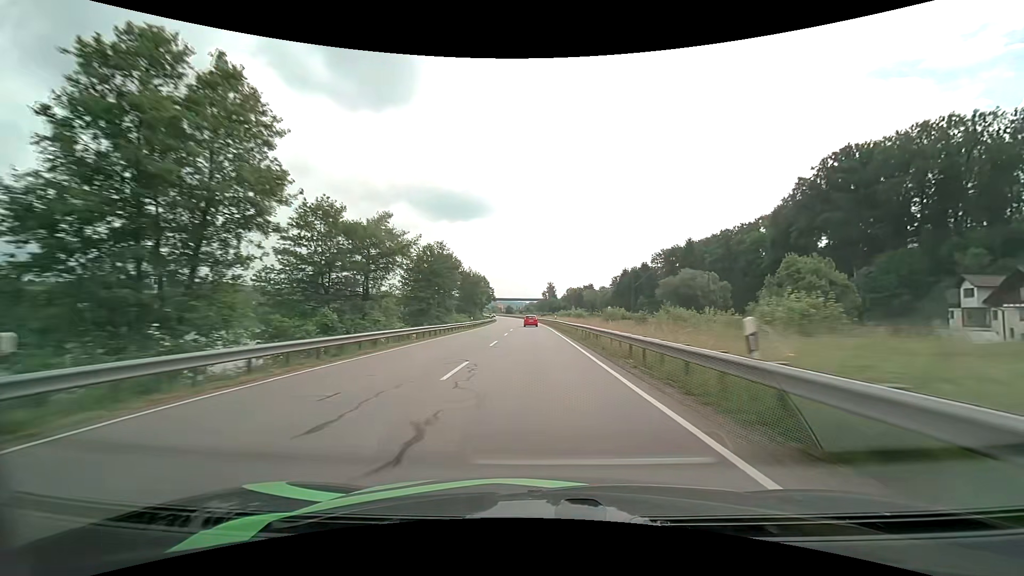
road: primary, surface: asphalt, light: Day
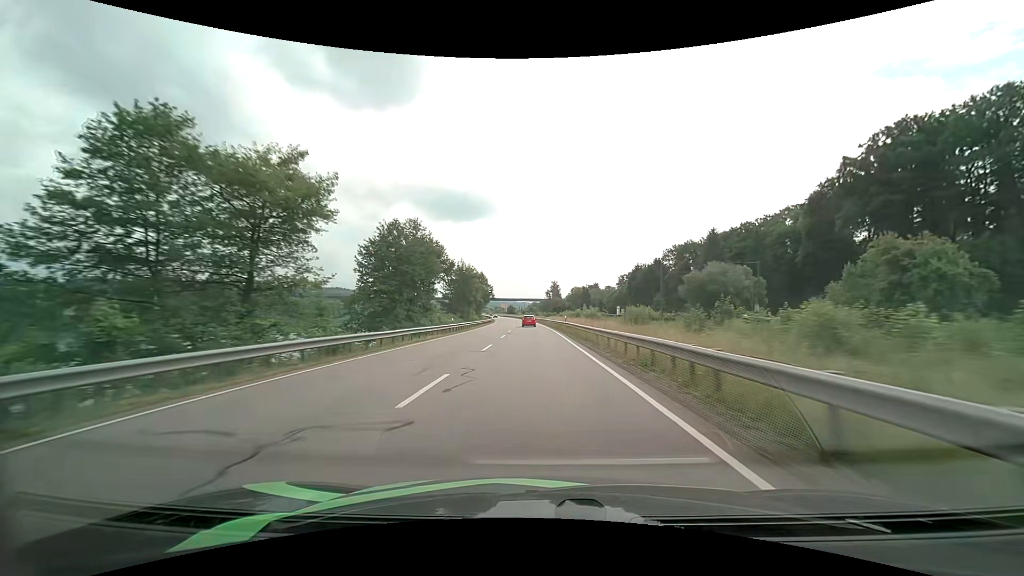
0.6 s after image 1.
(0.0, +15.2) m; 0°
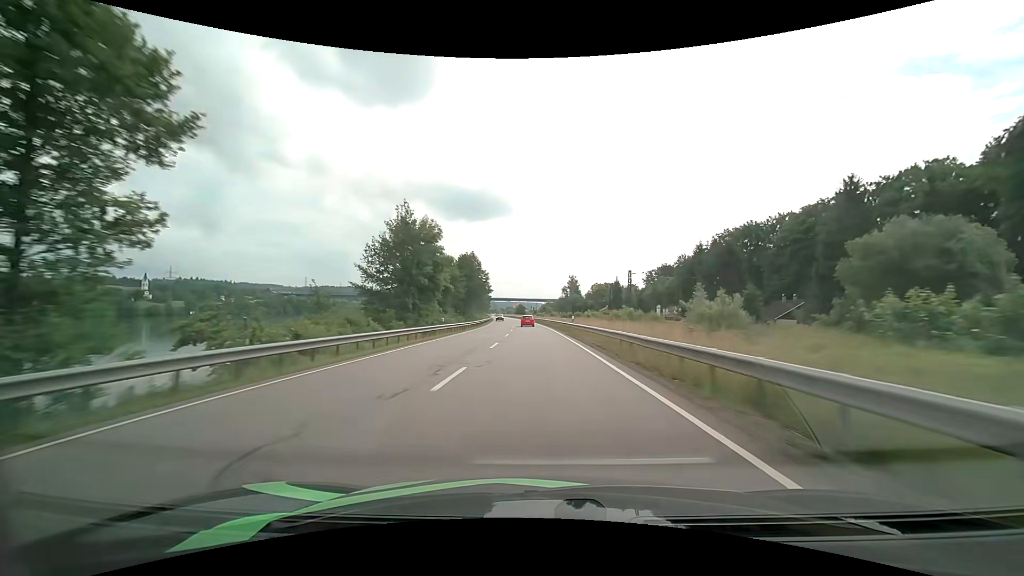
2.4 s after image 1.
(-0.6, +46.0) m; -1°
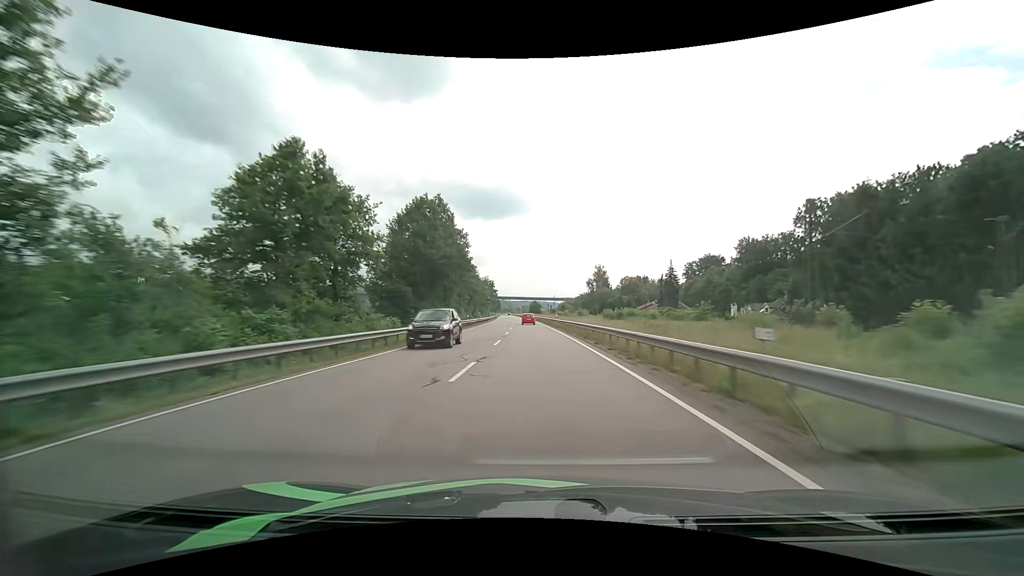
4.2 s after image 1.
(-0.7, +46.7) m; -2°
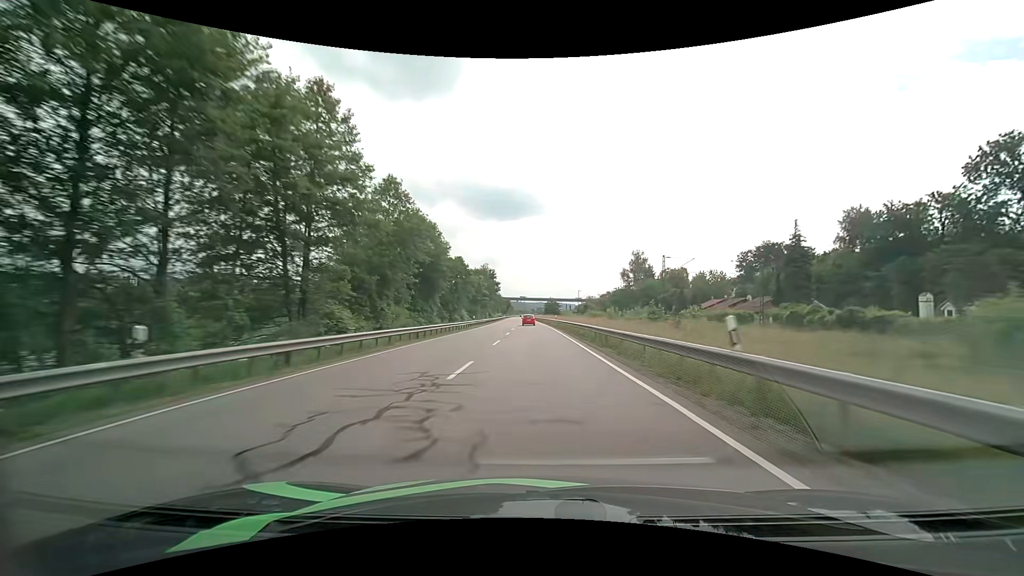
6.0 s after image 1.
(-0.9, +47.5) m; -2°
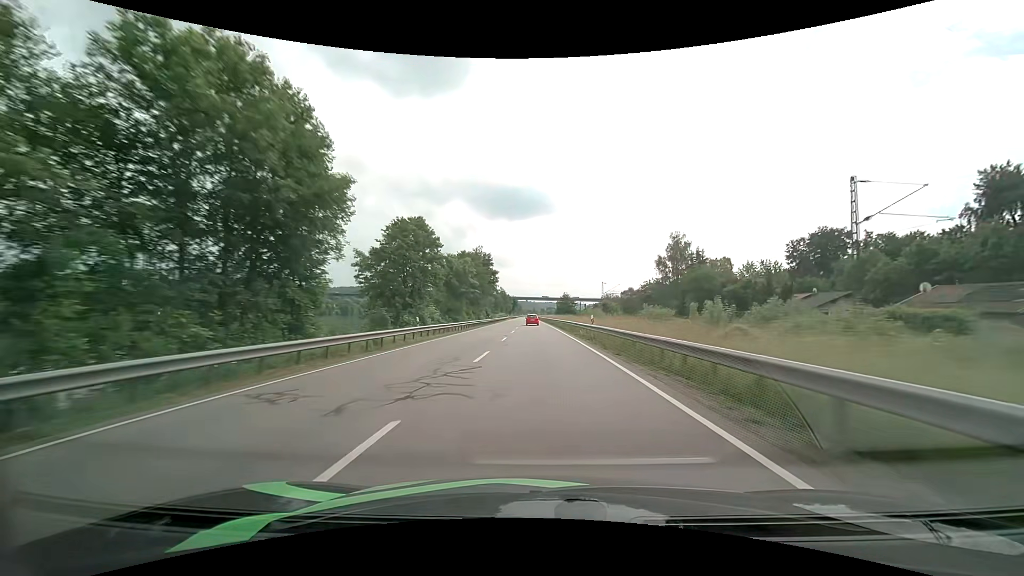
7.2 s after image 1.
(-0.4, +31.9) m; -2°
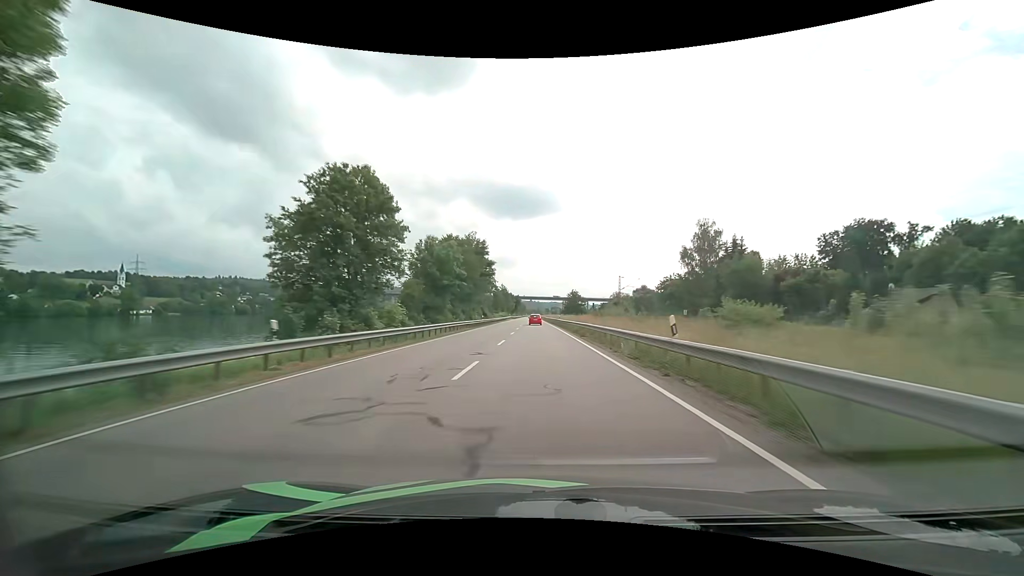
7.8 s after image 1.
(0.0, +16.0) m; 0°
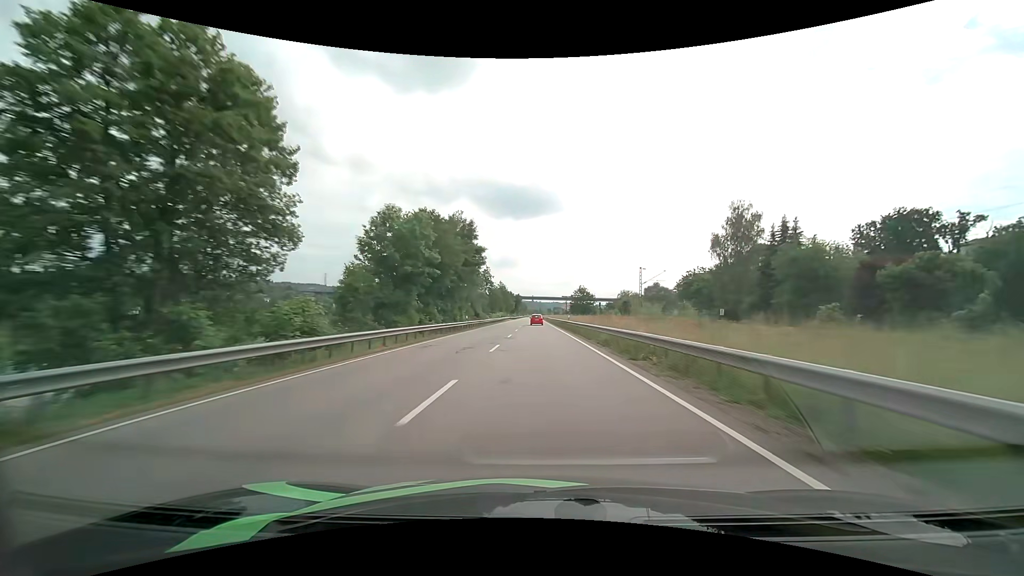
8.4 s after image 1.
(0.0, +16.0) m; 0°
(0, +10) (0, +20) (0, +30) (0, +40) (0, +50) (0, +60) (0, +70) (0, +80) (-1, +90) (-1, +100) m
